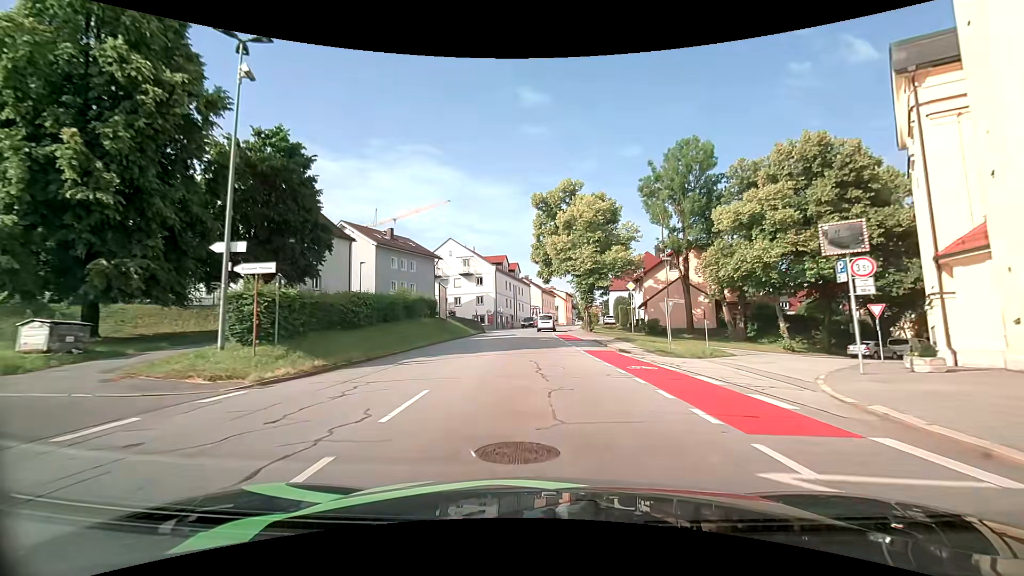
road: tertiary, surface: asphalt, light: Day
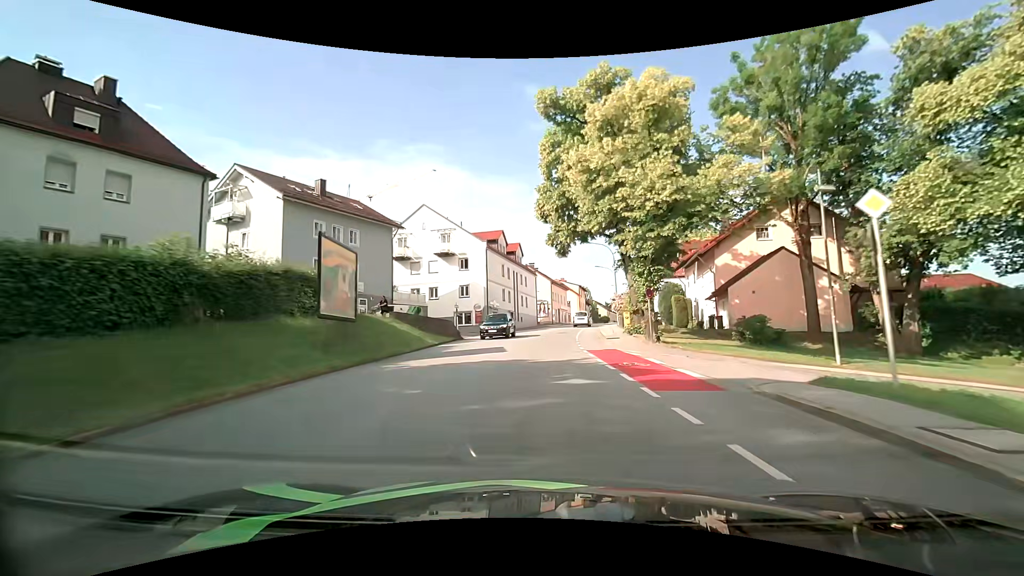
(-0.3, +22.4) m; -1°
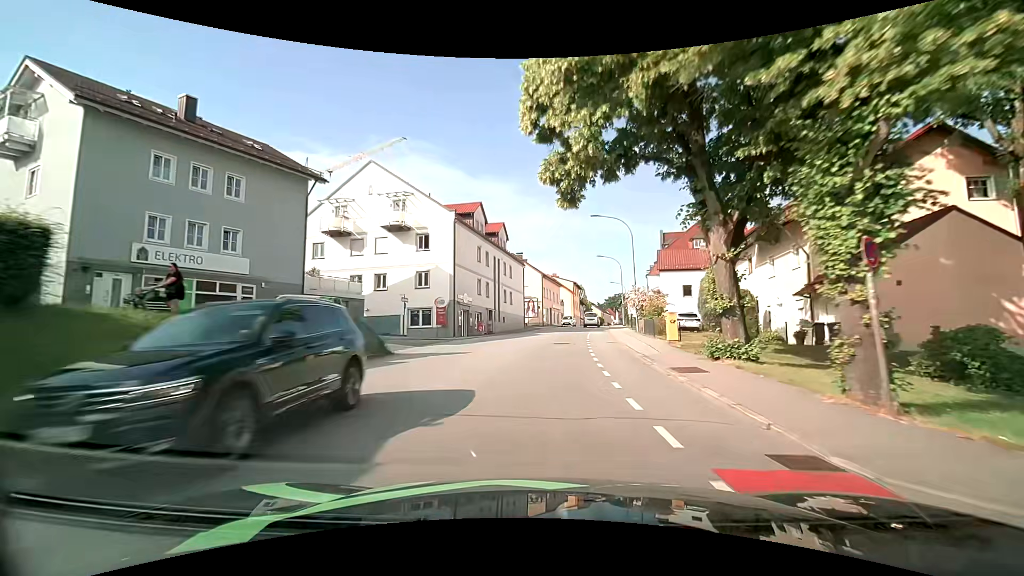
(+0.1, +14.9) m; +1°
(0, +10) (+1, +20) (+1, +30) (+2, +40) (+3, +50) (+5, +60) (+7, +70) (+9, +79) (+11, +89) (+13, +99) m
